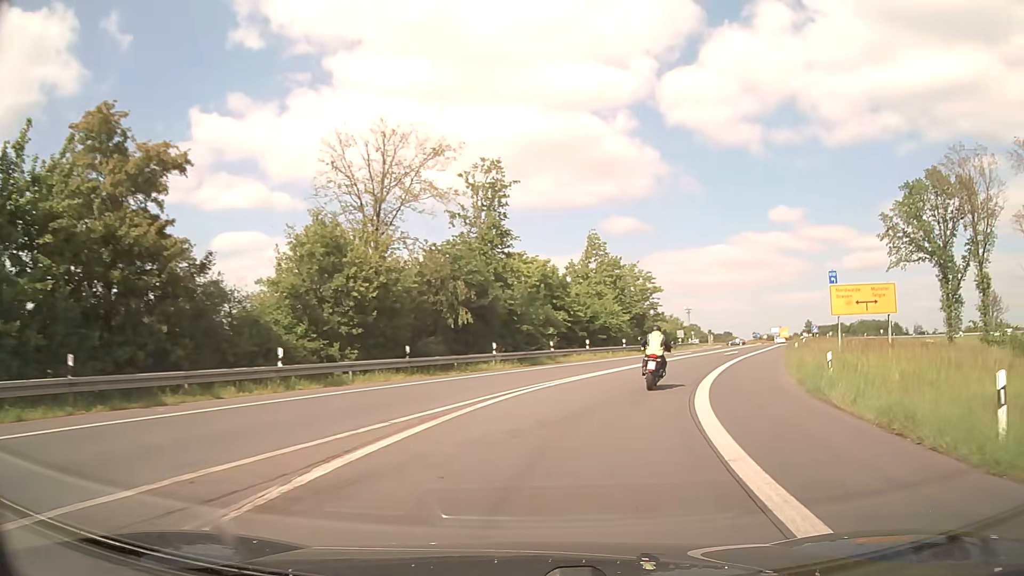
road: motorway_link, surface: asphalt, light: Day
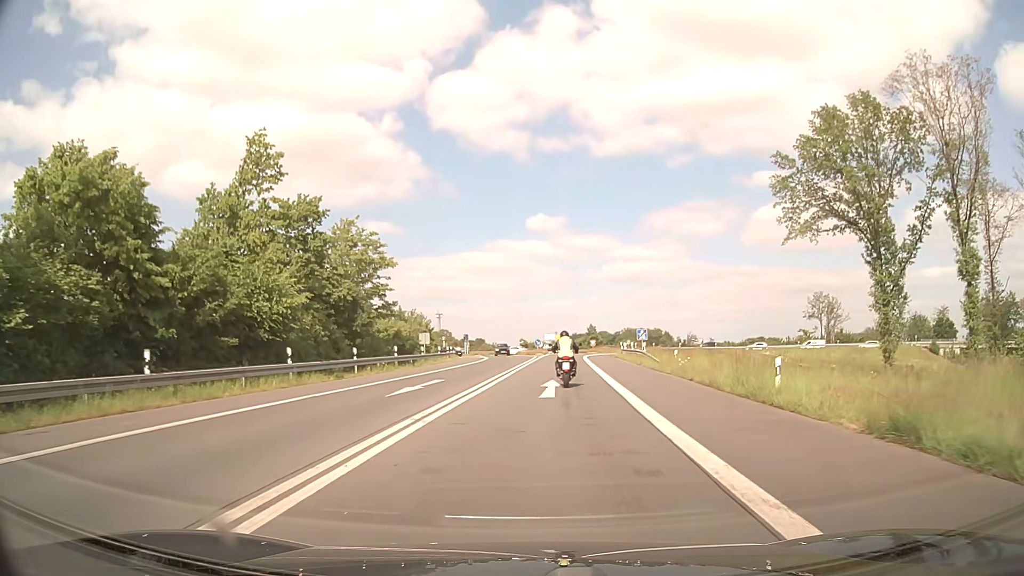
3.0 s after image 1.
(+7.4, +31.4) m; +22°
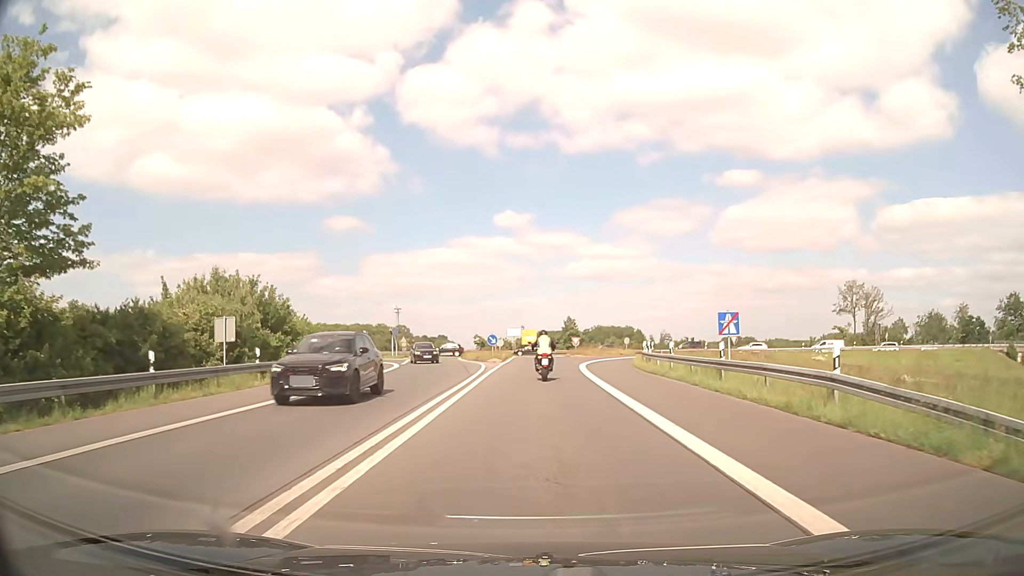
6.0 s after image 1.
(+1.0, +32.5) m; +3°
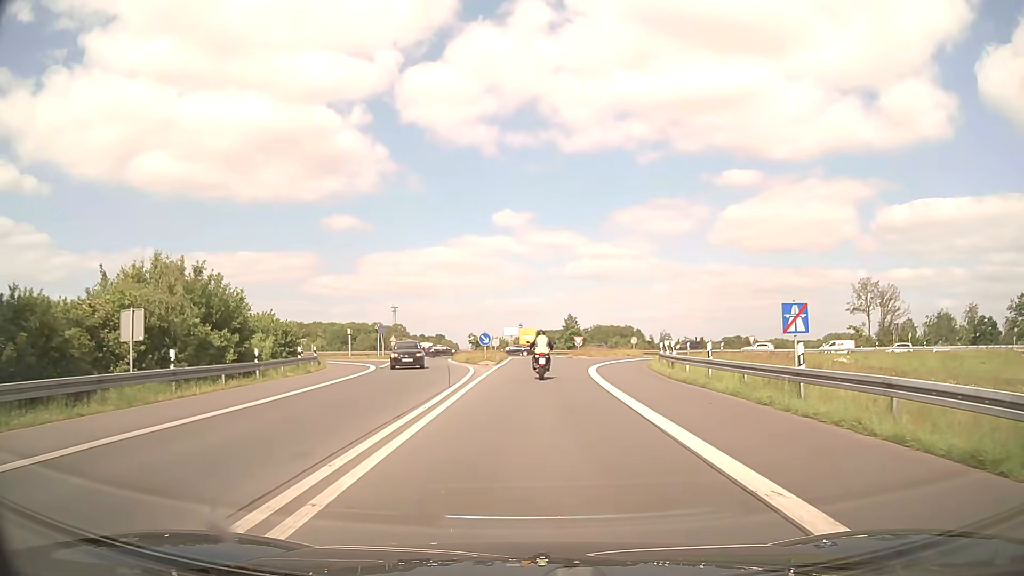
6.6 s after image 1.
(0.0, +6.3) m; 0°
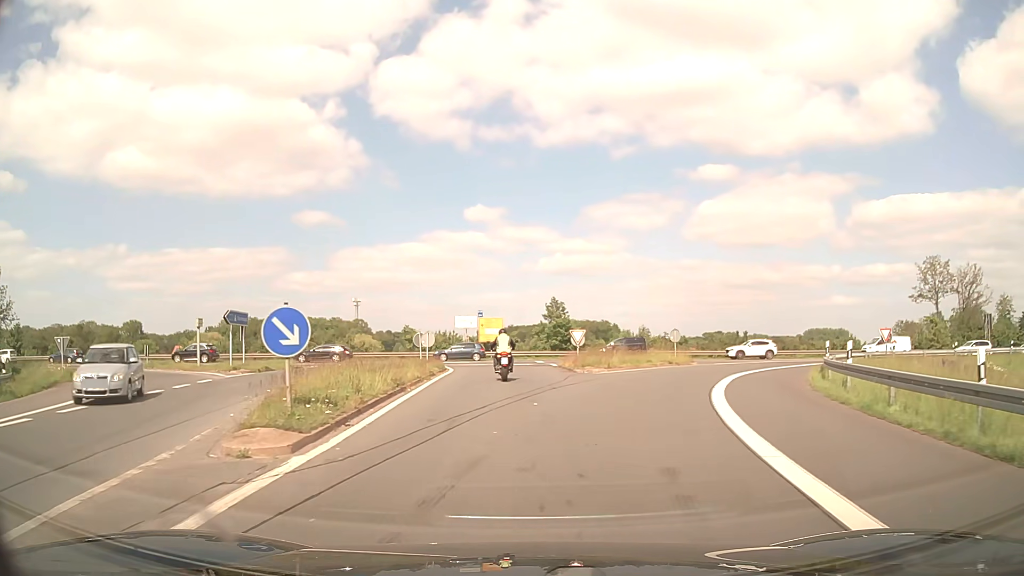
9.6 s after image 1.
(+0.7, +29.8) m; +3°
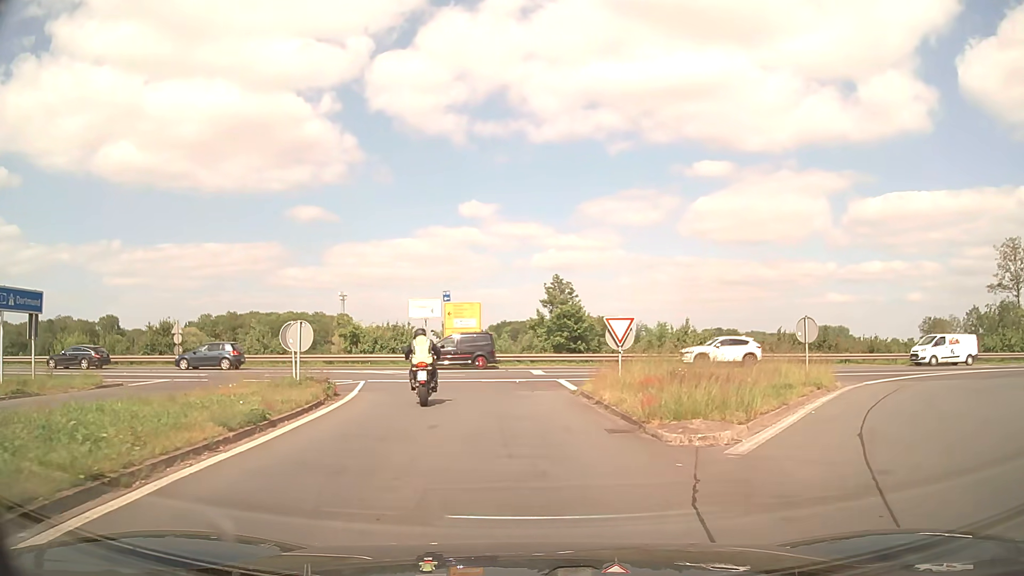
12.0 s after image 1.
(+0.1, +19.4) m; +1°
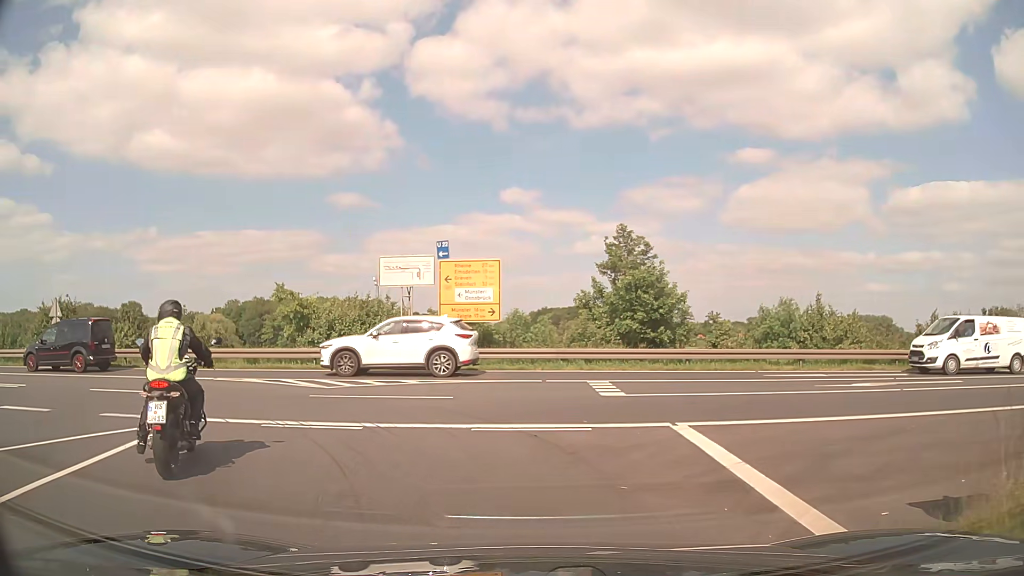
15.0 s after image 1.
(-0.3, +15.0) m; -4°
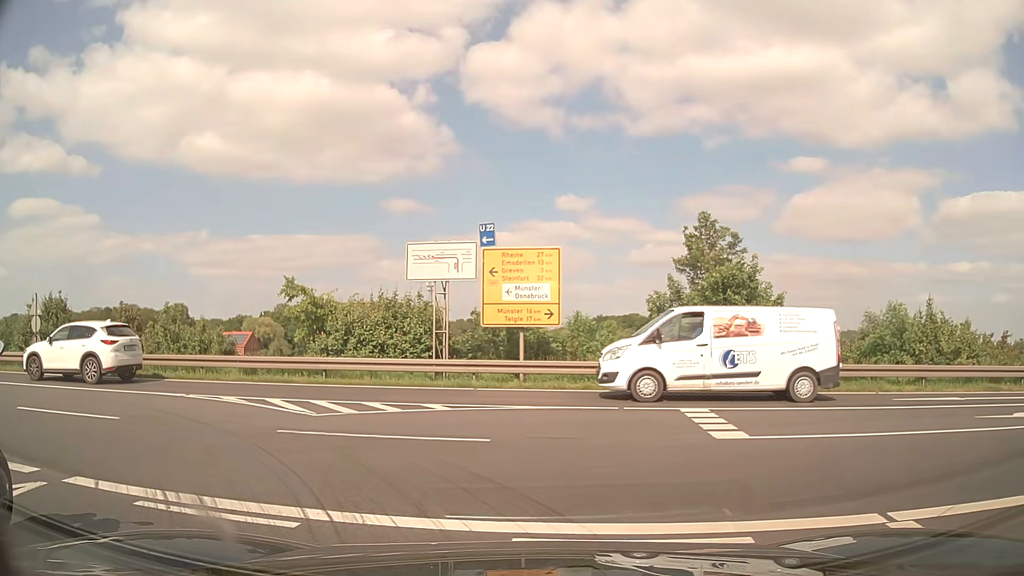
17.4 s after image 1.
(-0.1, +4.5) m; -3°
(-4, +9) (-13, +14) (-23, +15) (-33, +16) (-43, +16) (-53, +17) (-62, +17) (-72, +18) (-82, +18) (-92, +19) m
